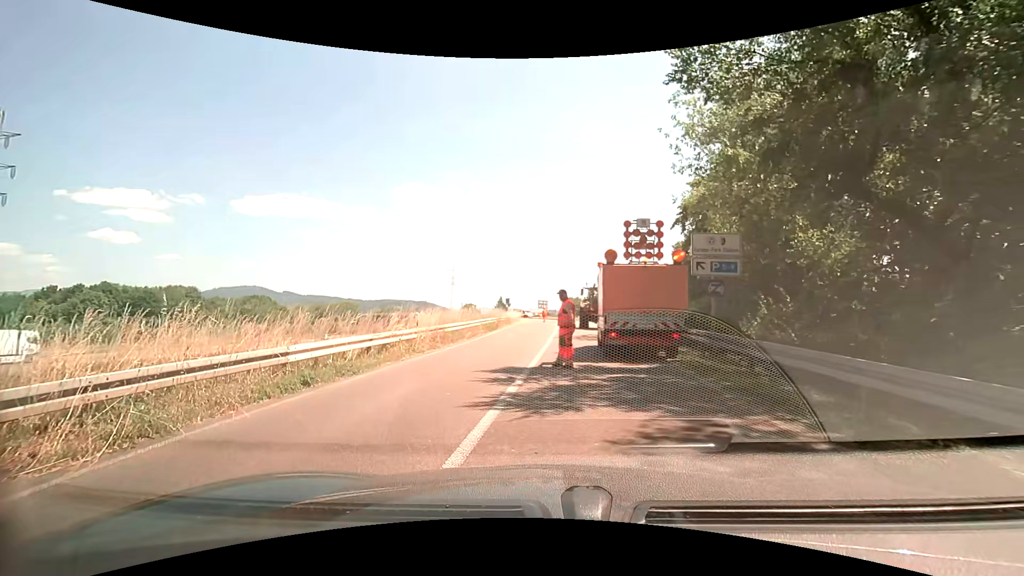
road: trunk_link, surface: asphalt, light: Day
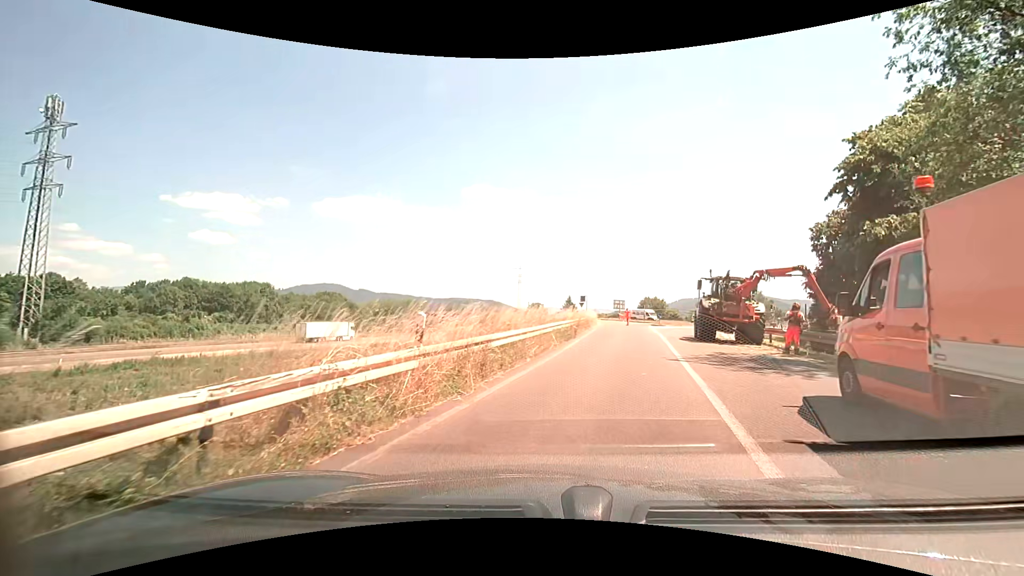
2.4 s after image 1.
(-0.9, +10.1) m; -7°
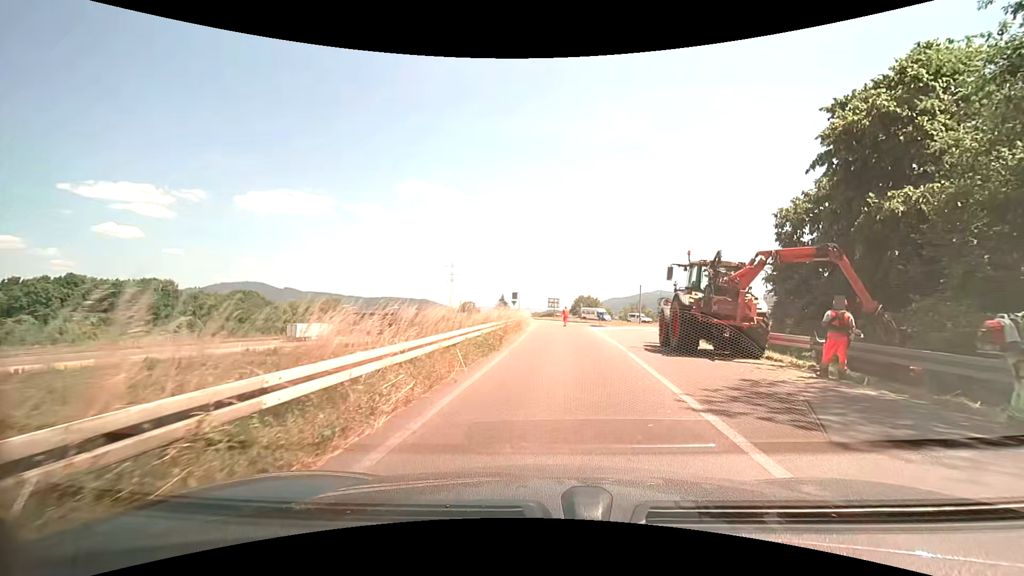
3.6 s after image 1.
(+0.6, +7.2) m; +9°
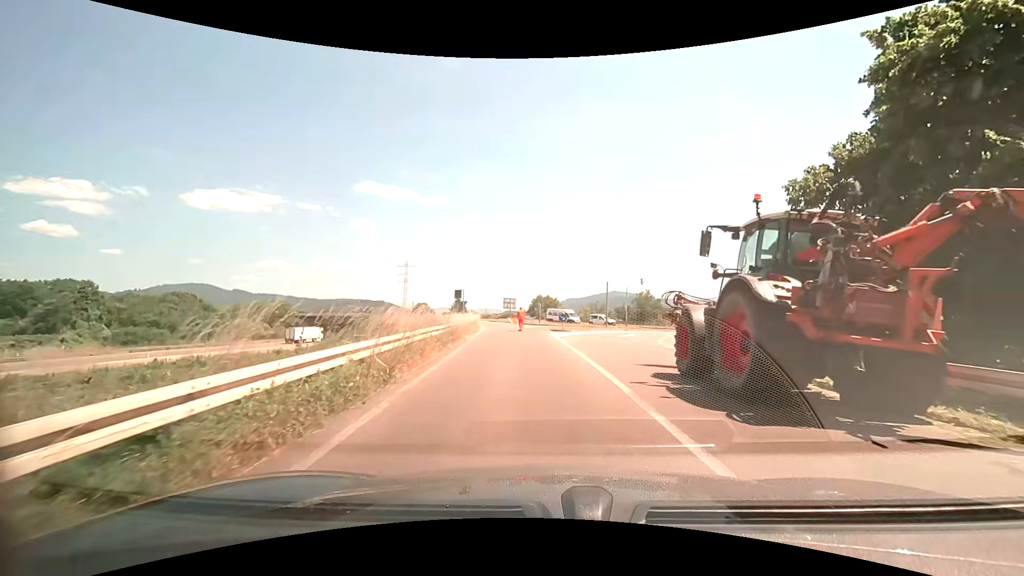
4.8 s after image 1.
(+0.4, +8.0) m; +5°
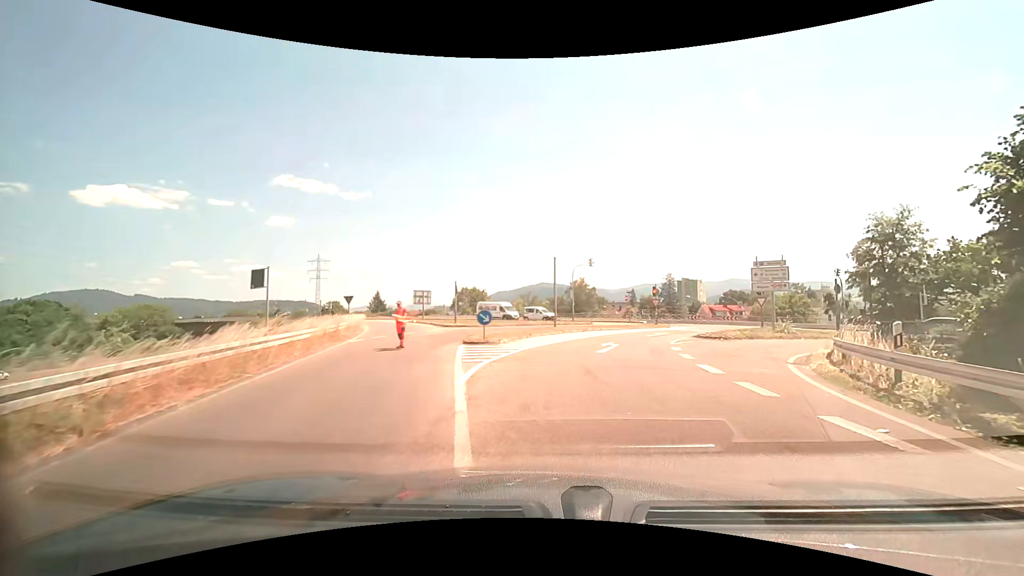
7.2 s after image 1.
(+0.5, +17.1) m; +8°
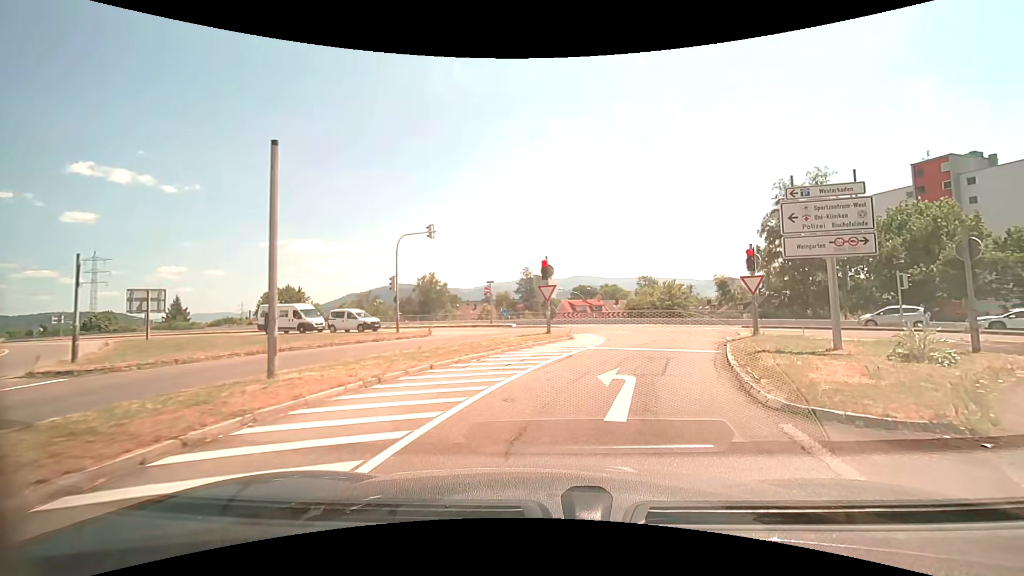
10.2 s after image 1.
(+2.0, +20.6) m; +15°
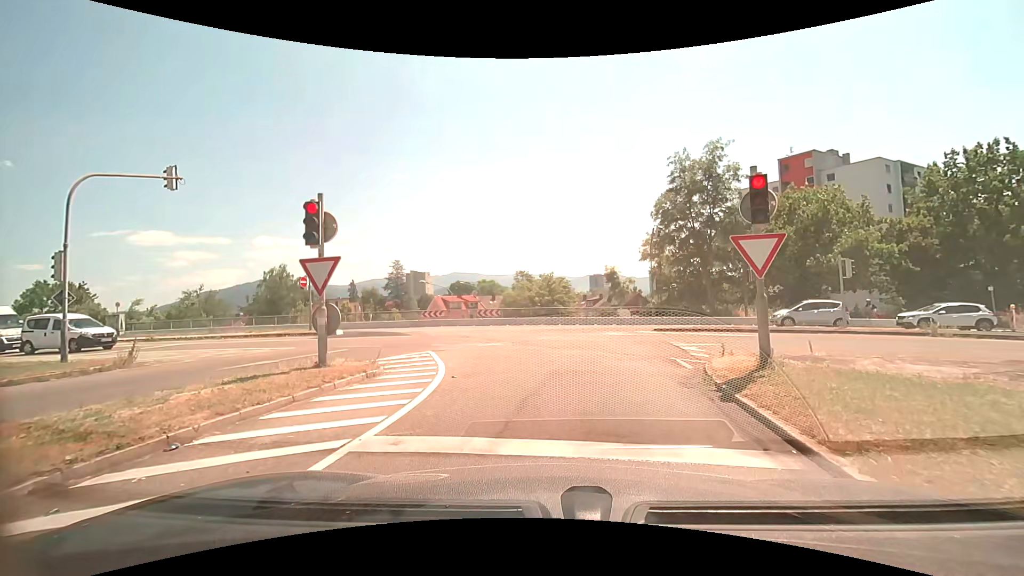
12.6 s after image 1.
(+1.6, +10.8) m; +15°
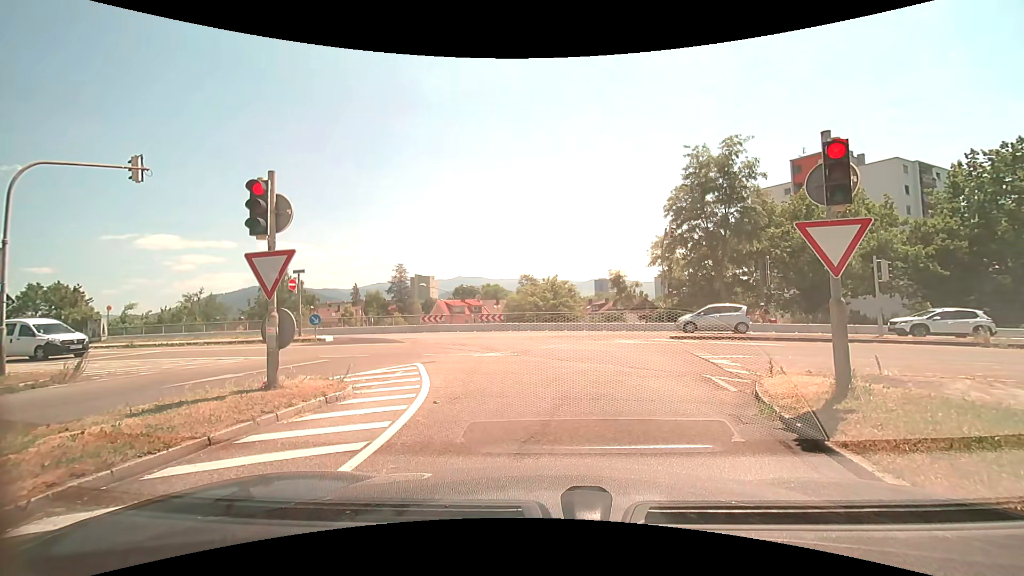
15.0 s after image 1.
(0.0, +1.8) m; 0°
(0, +10) (-2, +20) (-6, +29) (-15, +33) (-25, +35) (-35, +37) (-45, +38) (-55, +39) (-65, +40) (-74, +42) m
